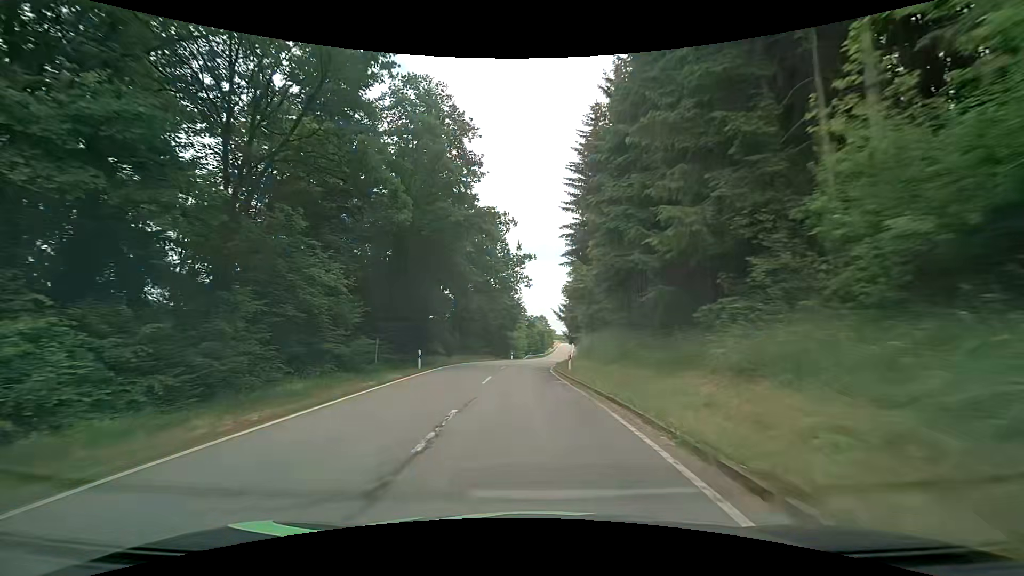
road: tertiary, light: Day
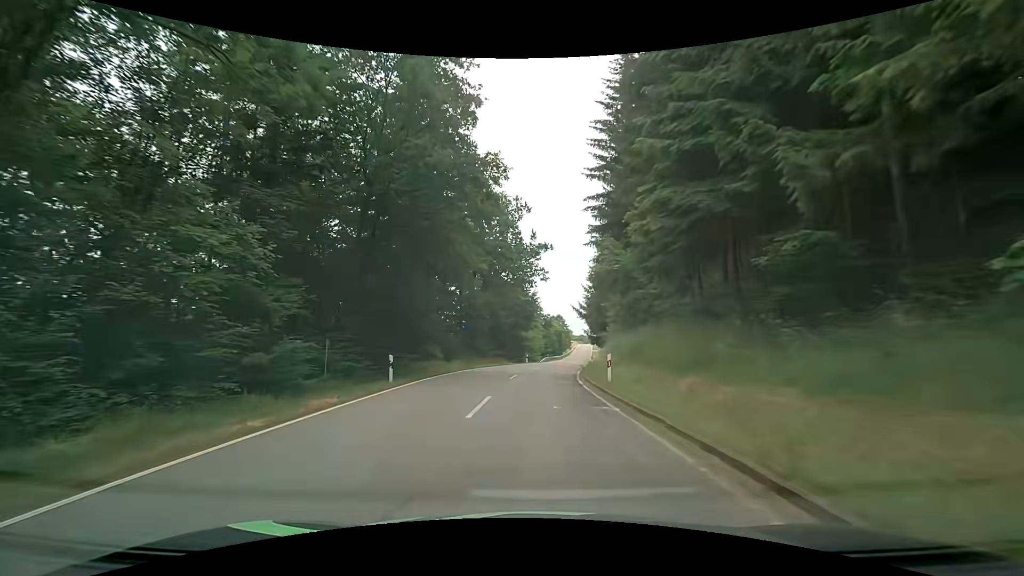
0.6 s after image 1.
(-0.2, +8.2) m; -1°
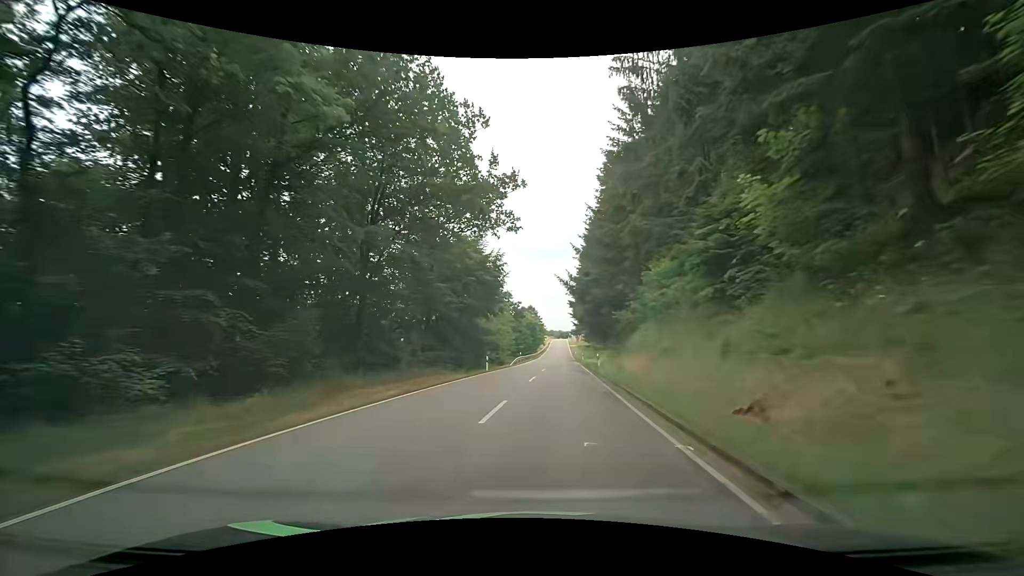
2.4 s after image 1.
(-0.2, +24.7) m; +1°
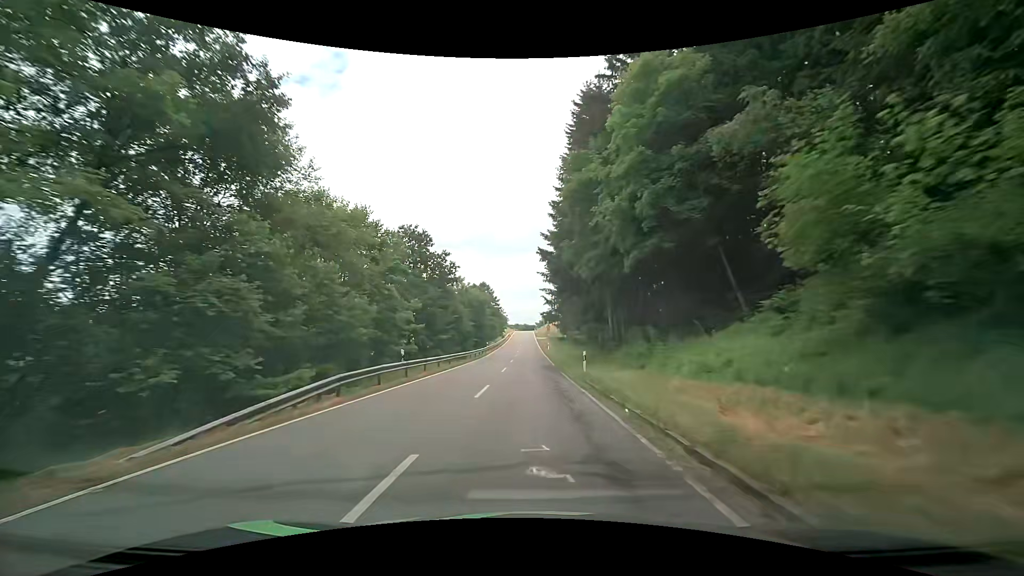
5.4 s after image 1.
(+3.2, +43.9) m; +5°
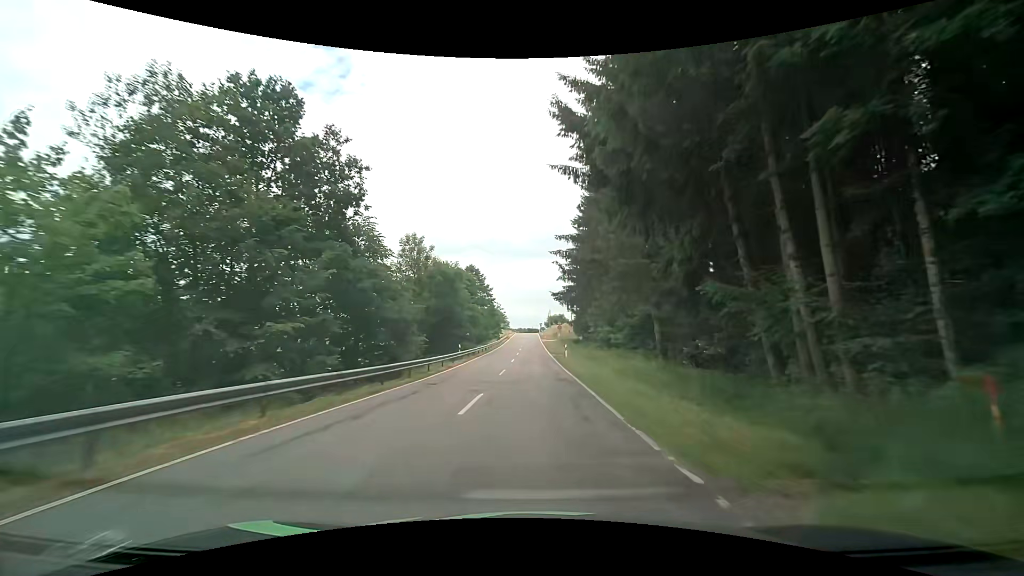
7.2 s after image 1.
(-0.2, +28.5) m; 0°
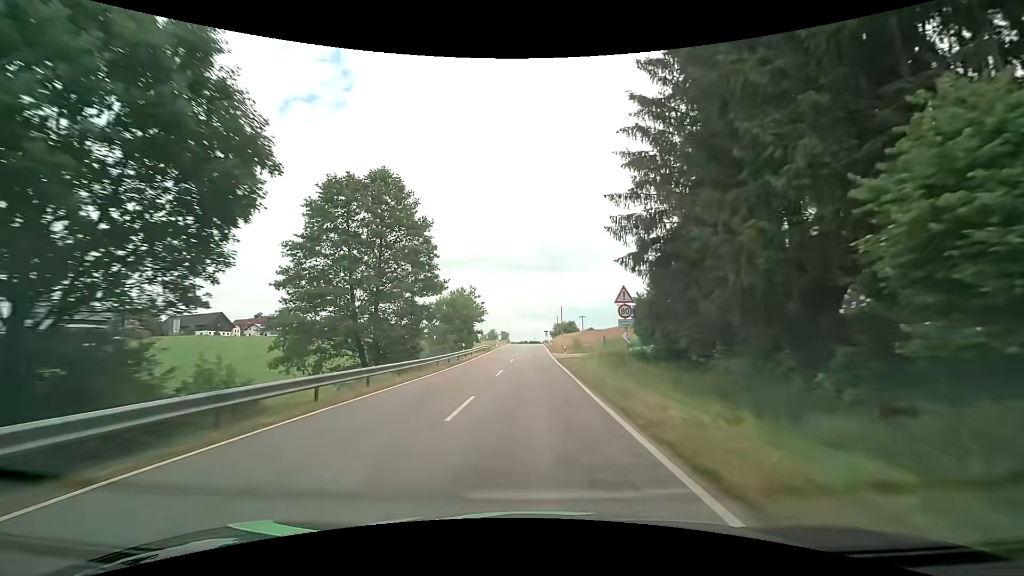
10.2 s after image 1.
(+0.3, +49.8) m; 0°
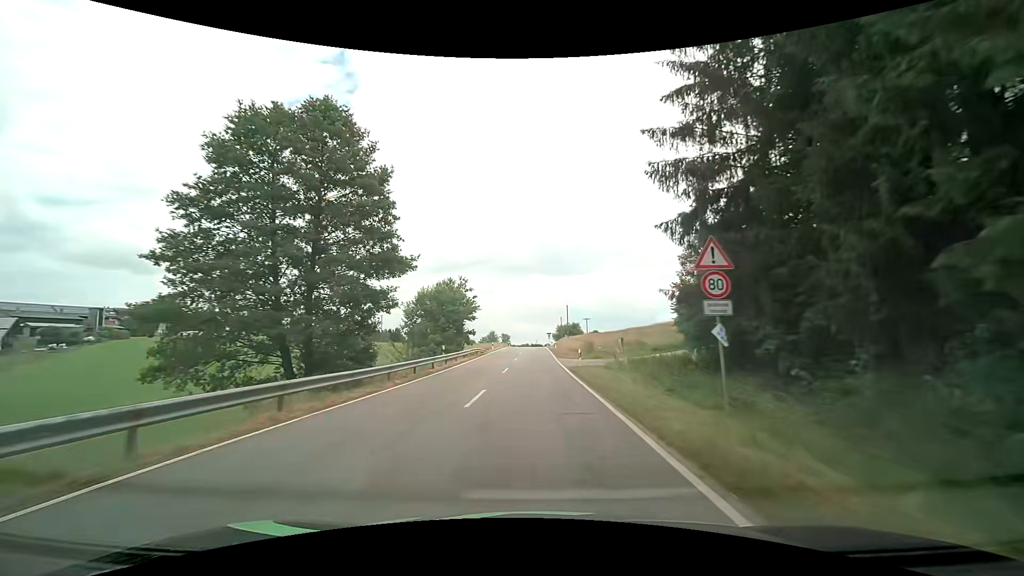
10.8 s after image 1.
(-0.1, +10.0) m; 0°
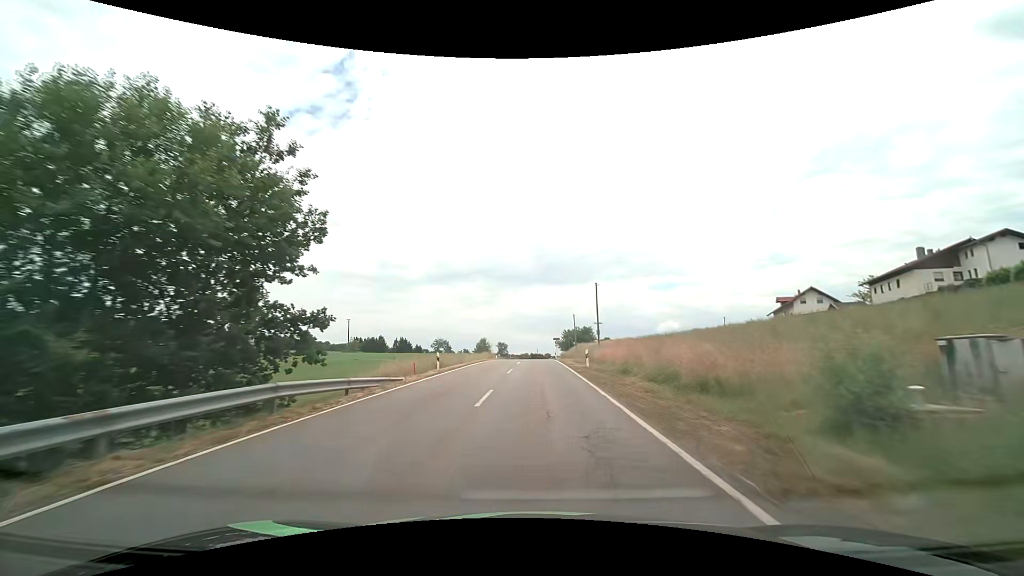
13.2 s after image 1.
(-0.1, +36.6) m; 0°
